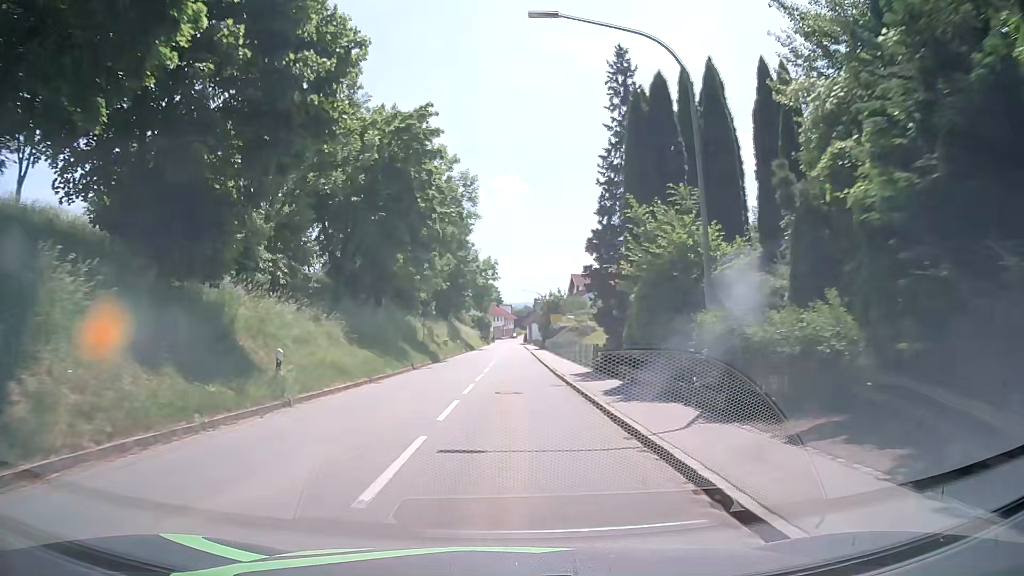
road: tertiary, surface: asphalt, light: Day
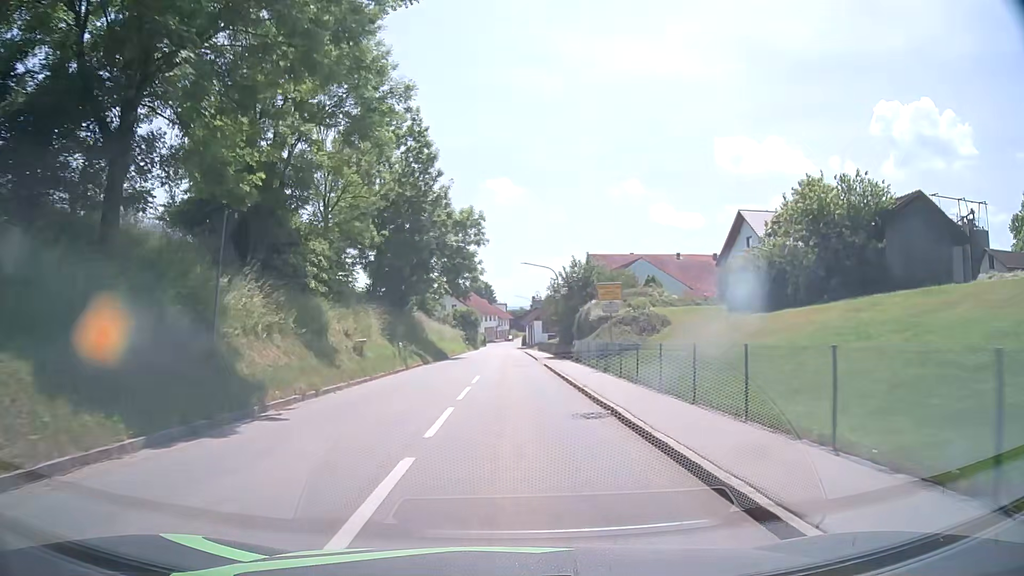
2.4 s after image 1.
(+0.7, +32.4) m; +2°
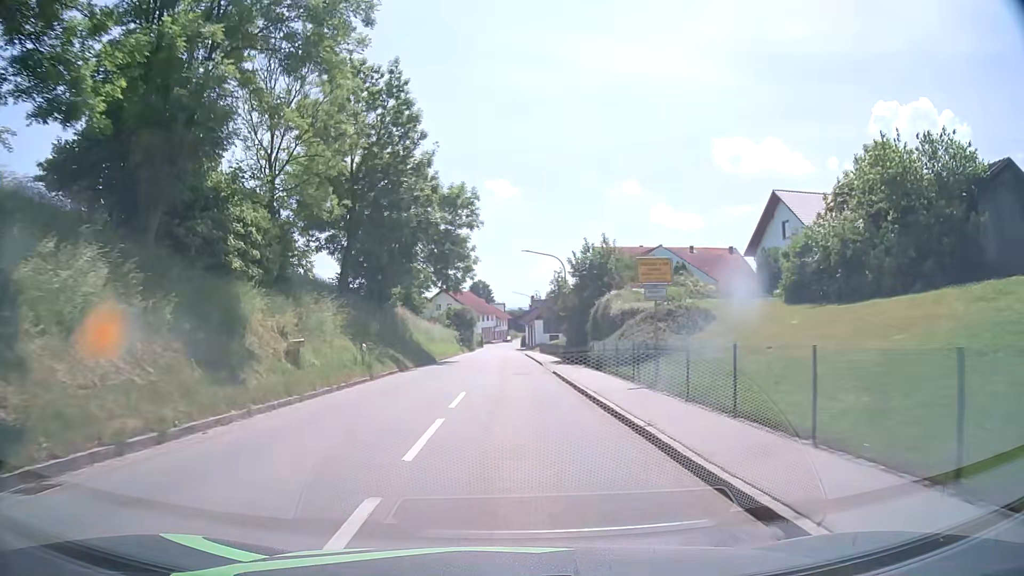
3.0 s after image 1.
(-0.1, +7.9) m; 0°
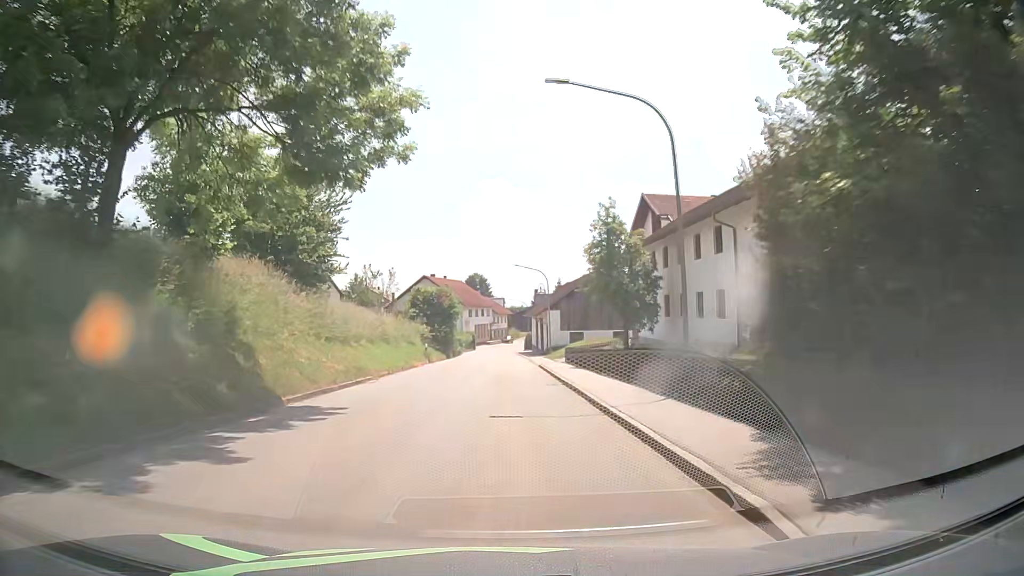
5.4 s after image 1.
(0.0, +31.4) m; 0°
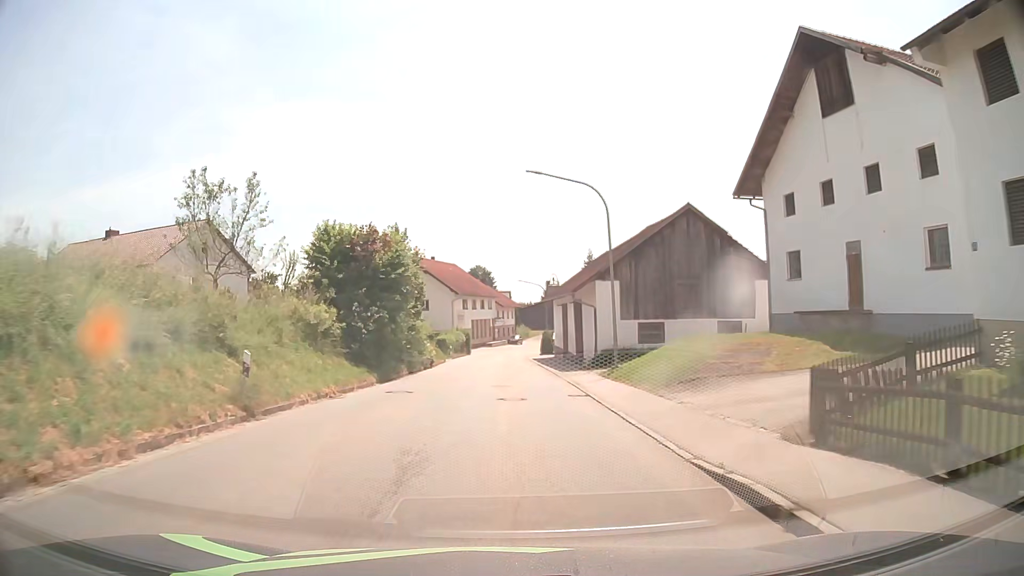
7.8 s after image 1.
(-0.2, +30.8) m; 0°
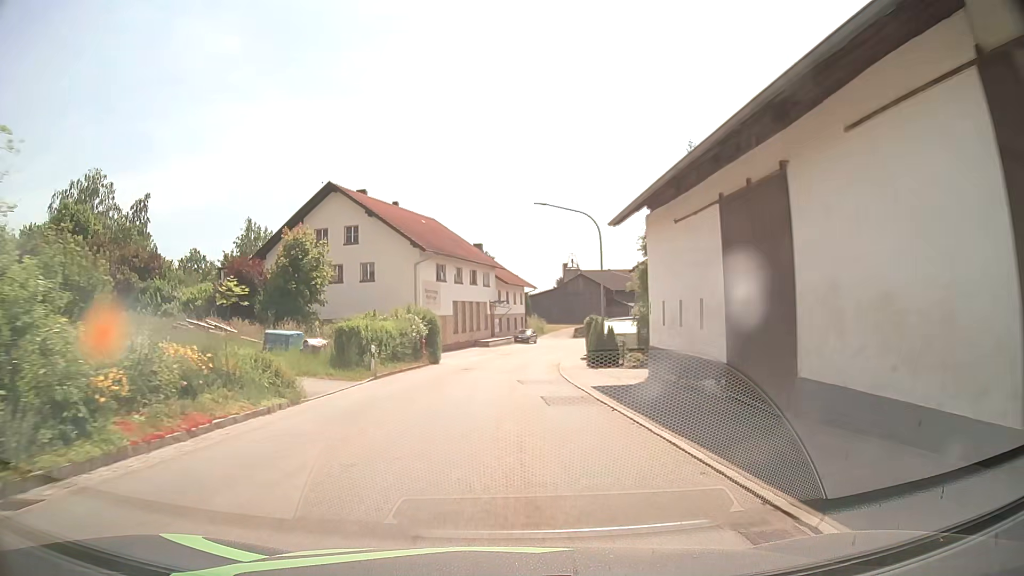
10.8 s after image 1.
(-0.2, +37.3) m; -1°
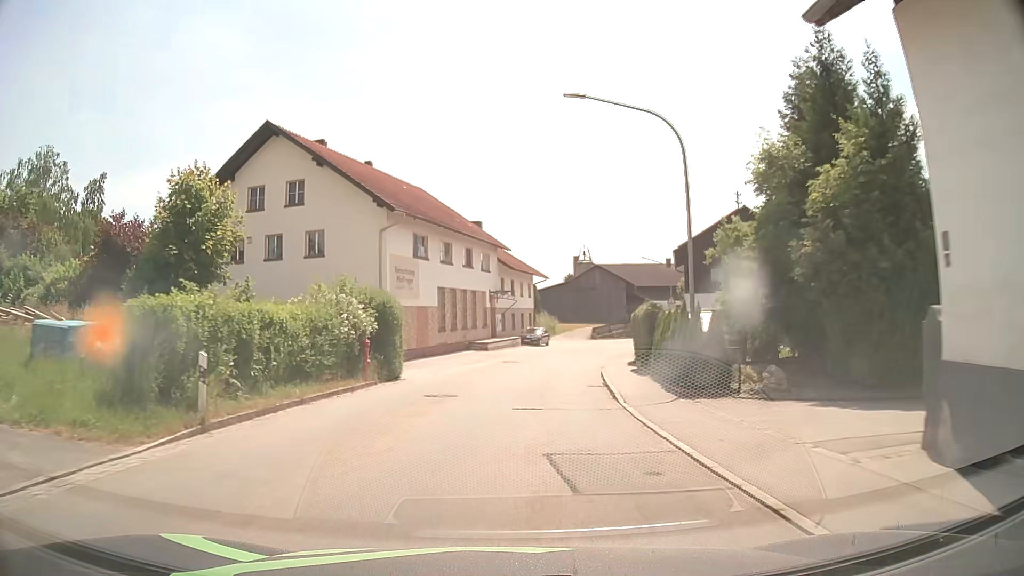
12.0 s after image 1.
(0.0, +14.4) m; 0°
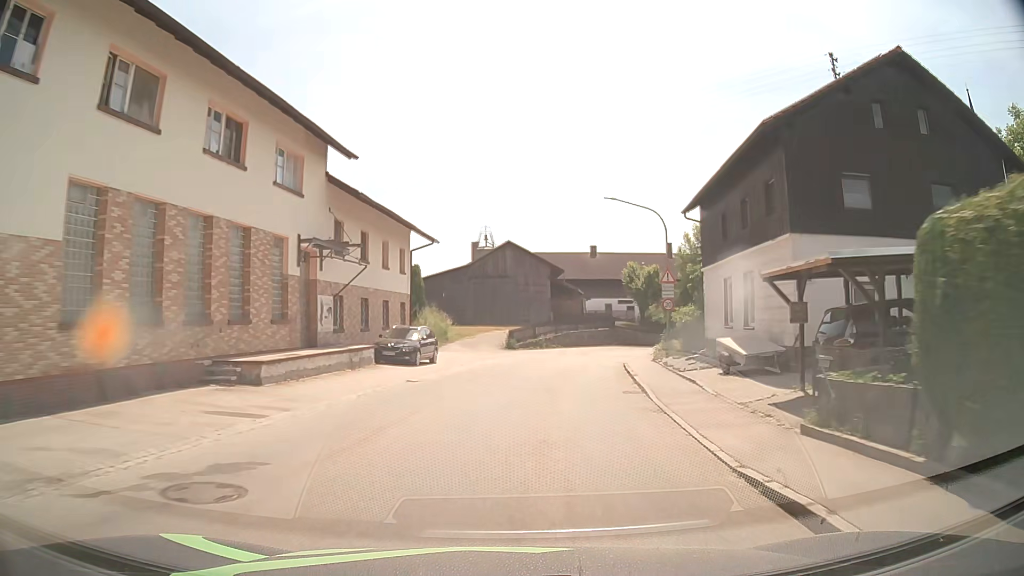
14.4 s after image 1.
(+1.6, +28.1) m; +9°
(0, +10) (+1, +20) (+3, +30) (+6, +39) (+10, +48) (+16, +57) (+22, +64) (+28, +72) (+35, +80) (+41, +87) m
